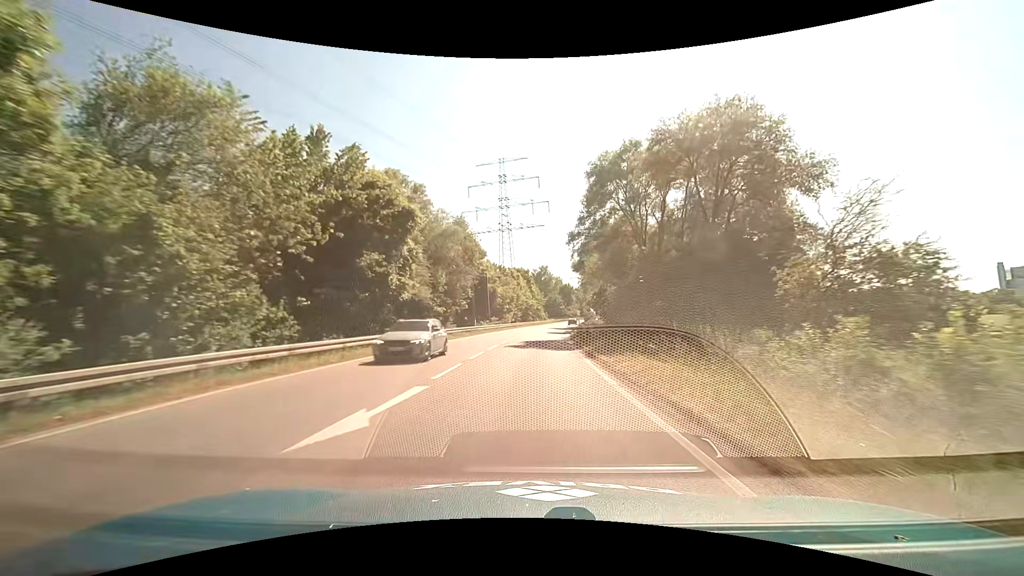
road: primary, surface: asphalt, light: Day
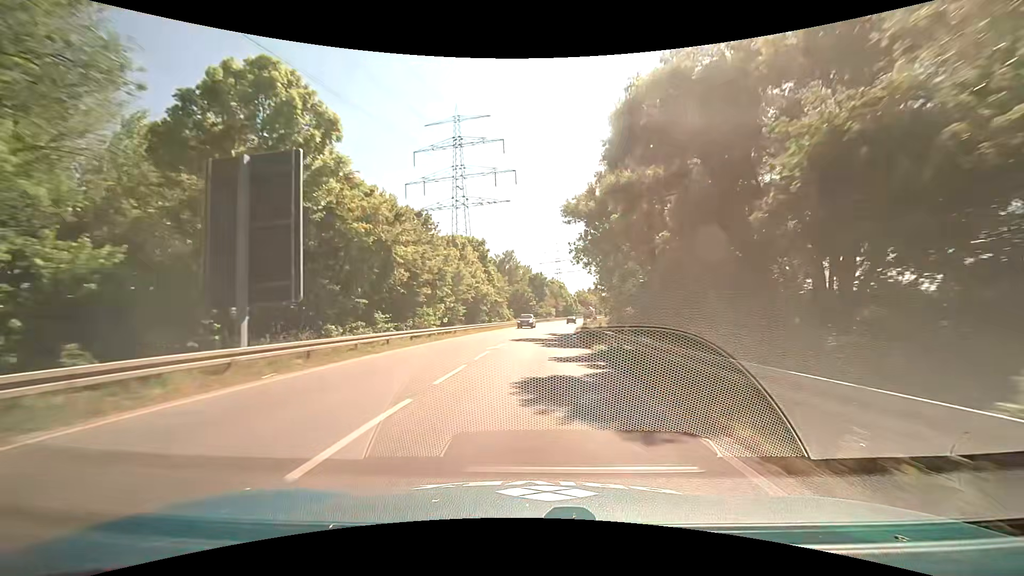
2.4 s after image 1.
(+1.8, +43.1) m; +5°
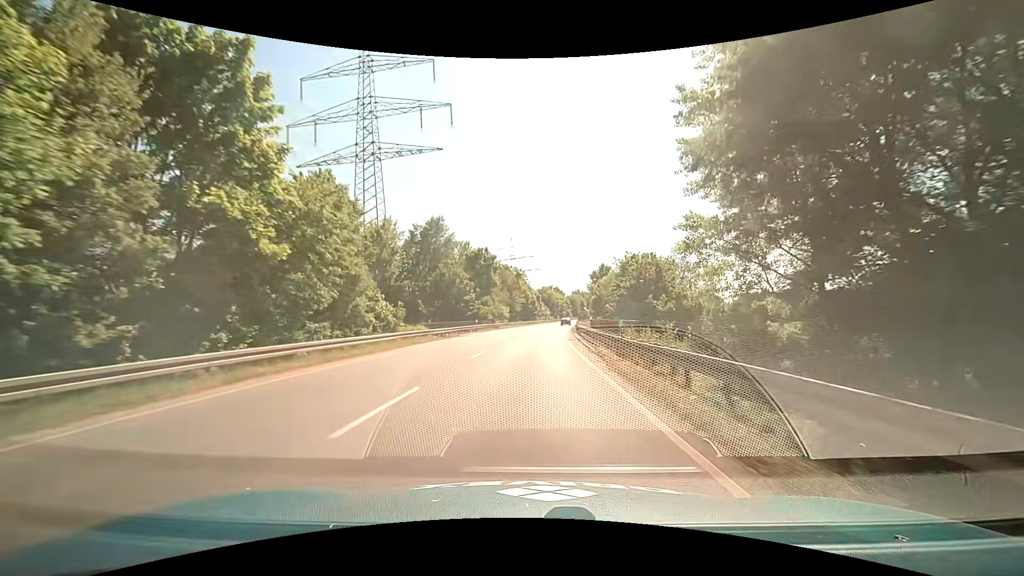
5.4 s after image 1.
(+2.5, +51.4) m; +6°
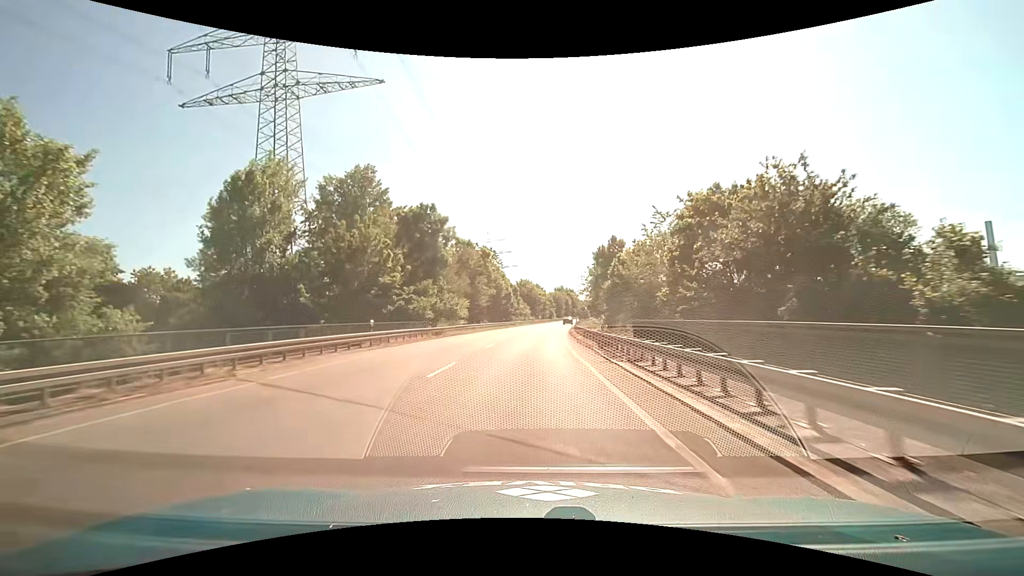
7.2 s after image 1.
(+0.4, +29.8) m; +2°
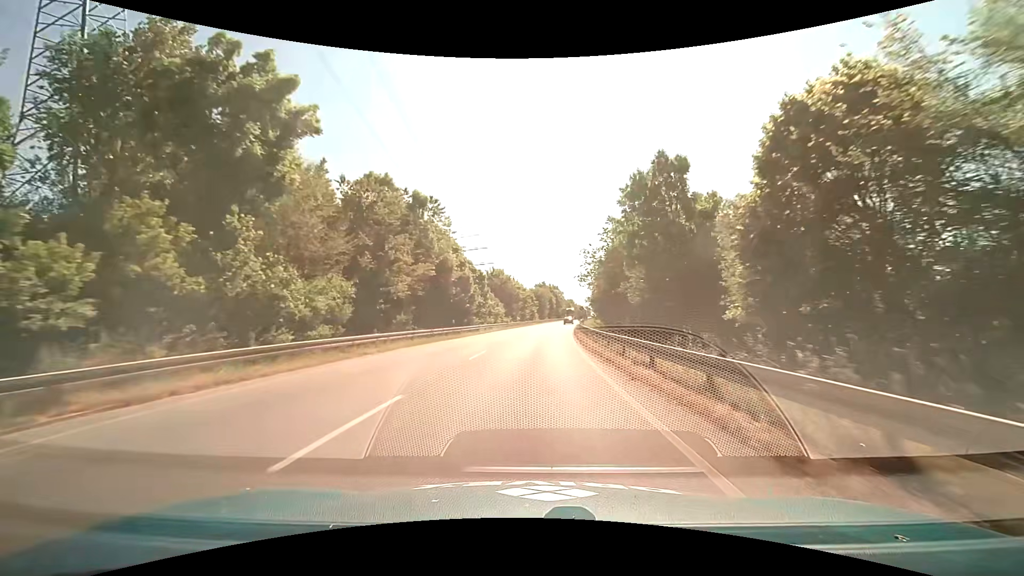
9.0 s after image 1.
(+0.7, +30.0) m; +3°
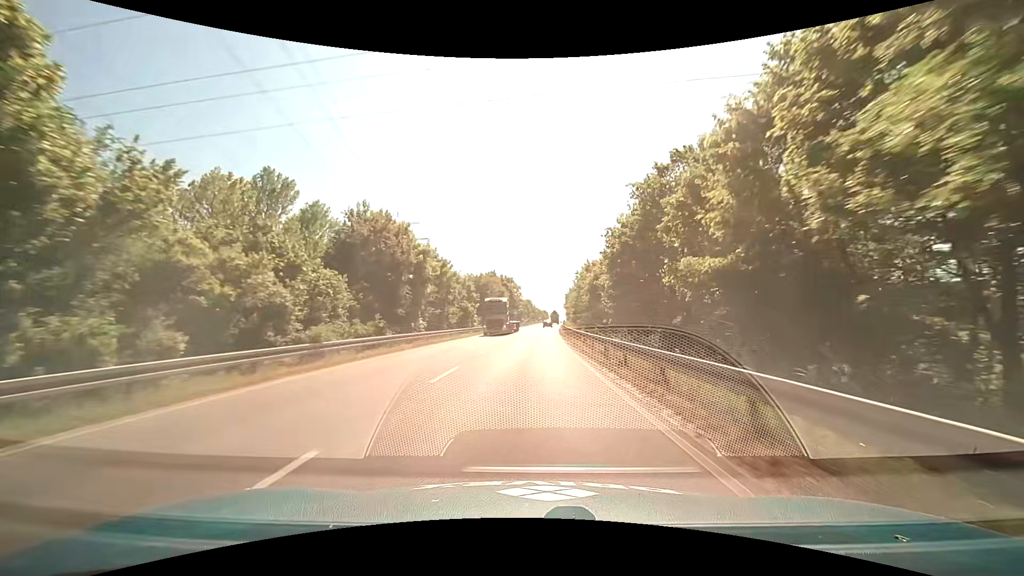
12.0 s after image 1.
(+2.1, +50.6) m; +5°
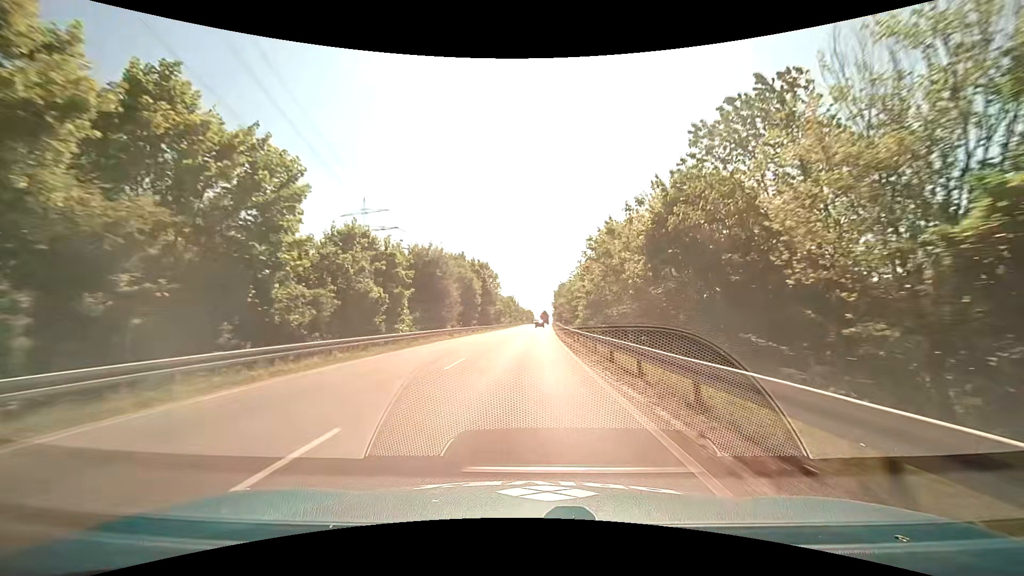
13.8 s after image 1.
(+0.7, +30.7) m; +2°
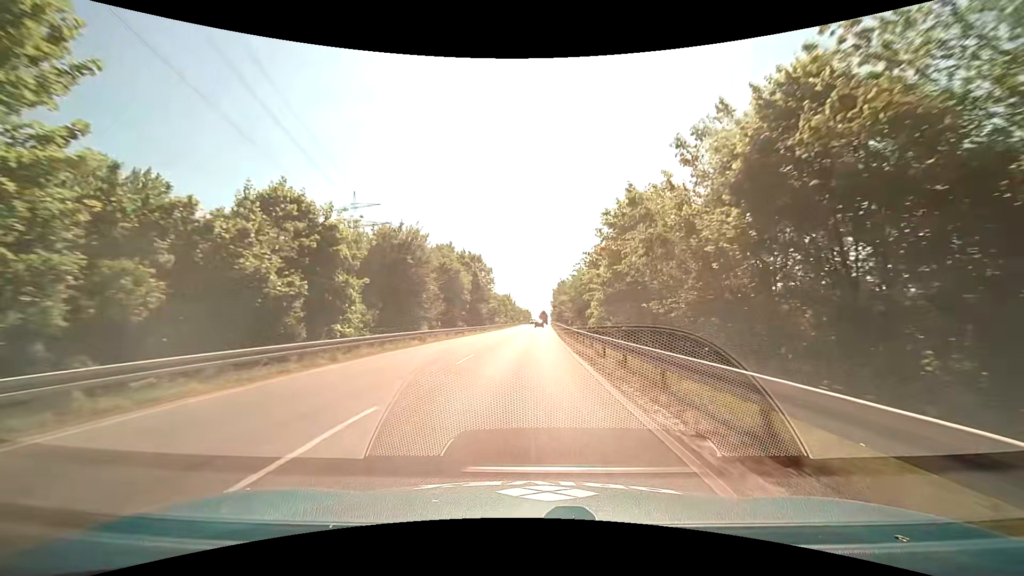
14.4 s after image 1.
(0.0, +10.3) m; 0°
(0, +10) (0, +20) (0, +30) (0, +40) (+1, +50) (+1, +60) (+1, +70) (+2, +80) (+2, +90) (+2, +100) m
